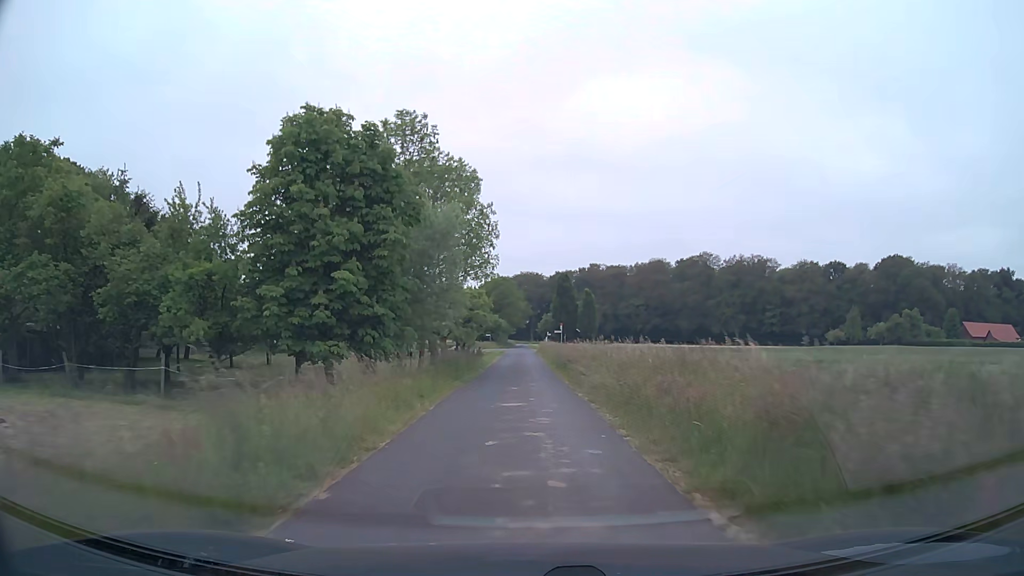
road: unclassified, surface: asphalt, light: Day
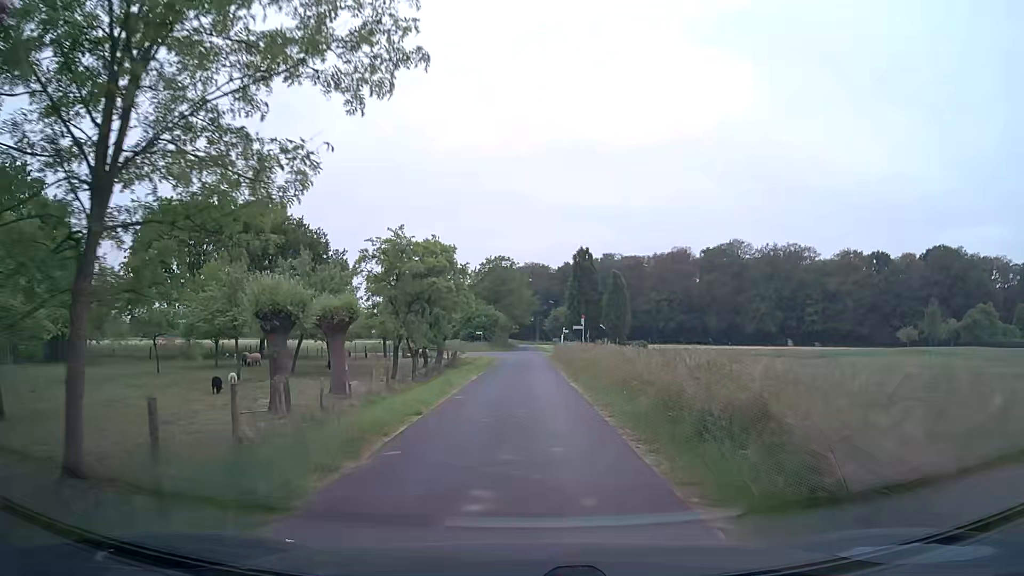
(-0.1, +30.1) m; 0°
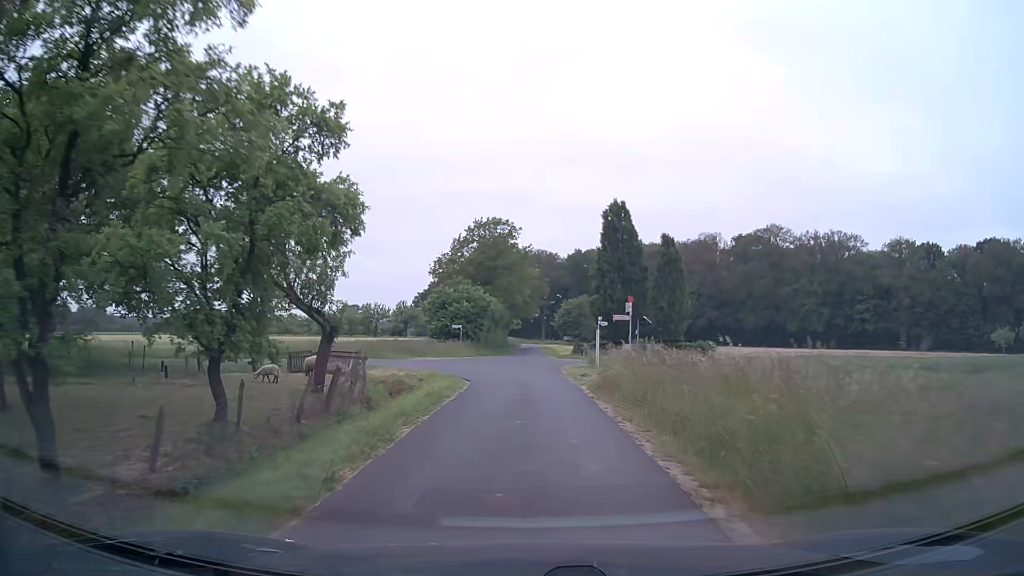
(0.0, +28.5) m; 0°
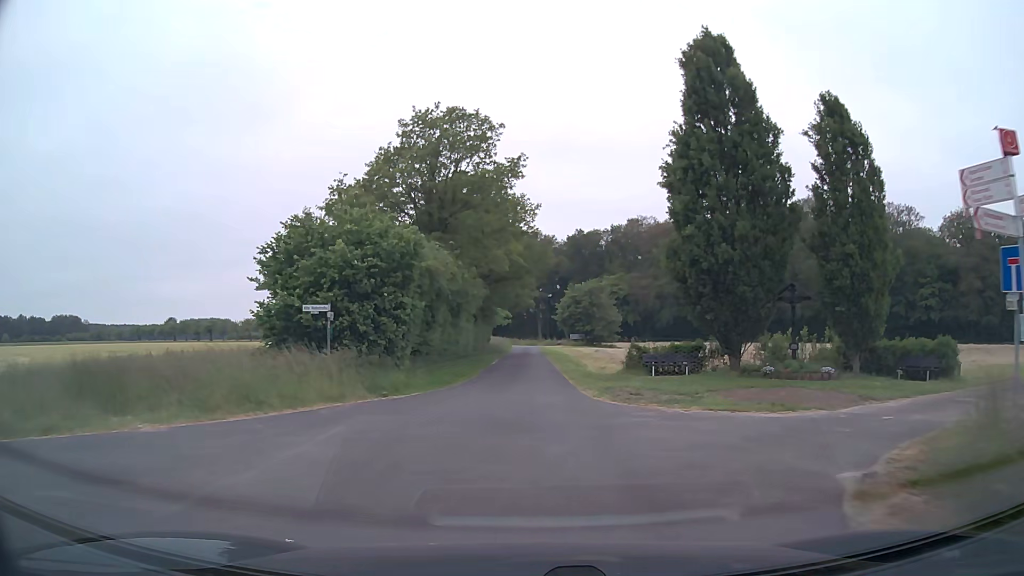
(-0.1, +32.4) m; +1°
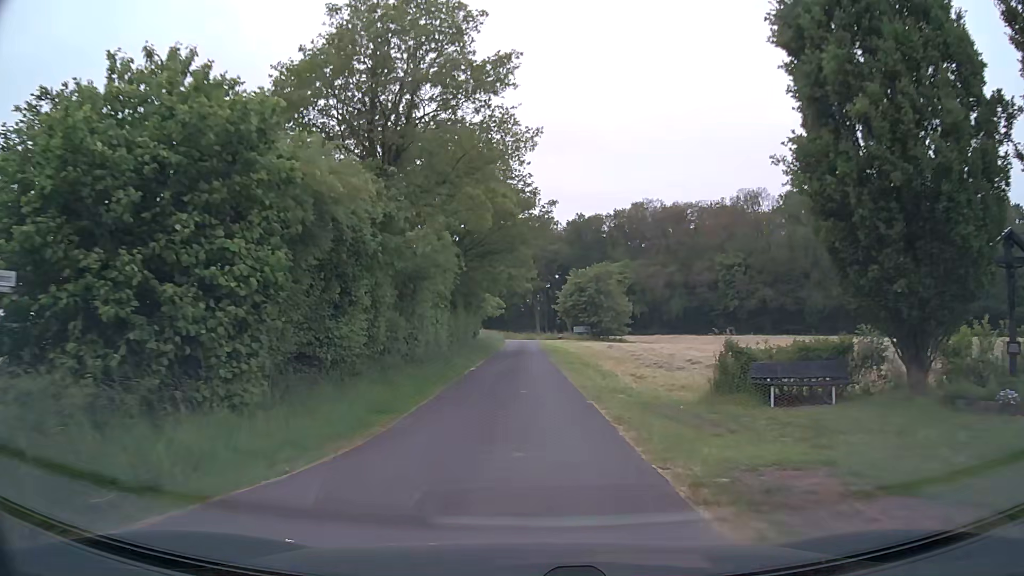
(0.0, +12.1) m; 0°
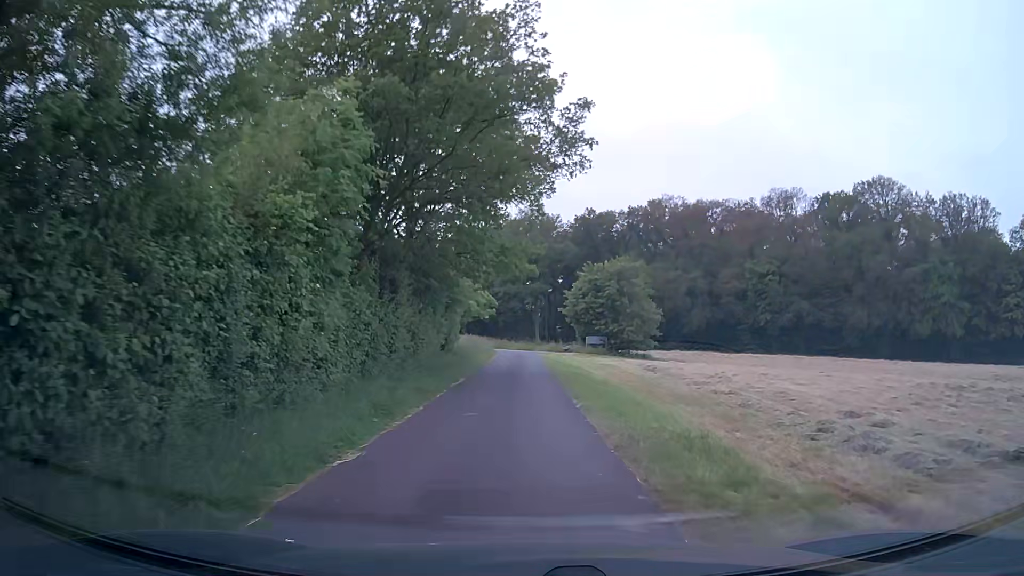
(-0.2, +17.5) m; 0°
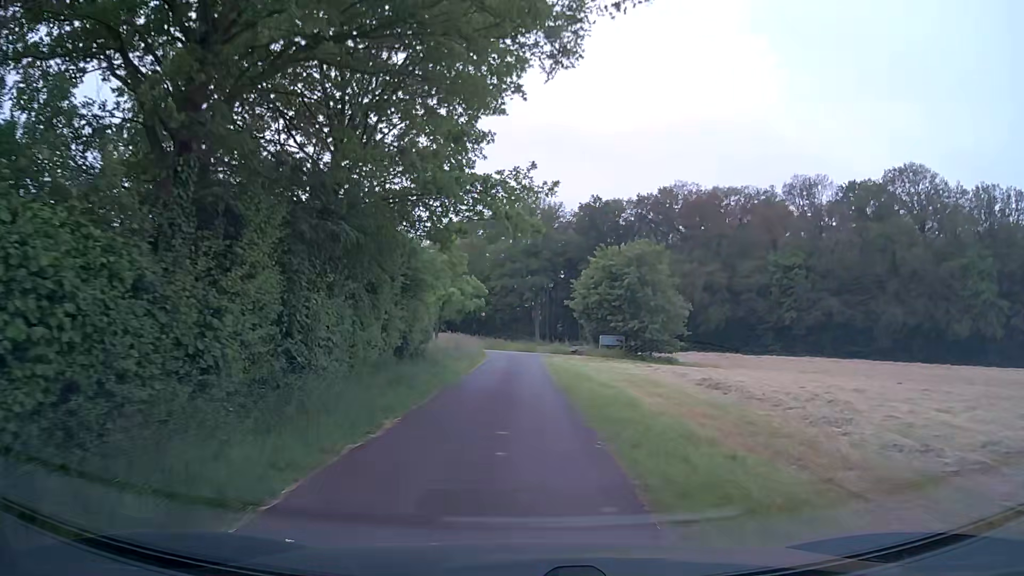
(0.0, +11.3) m; 0°
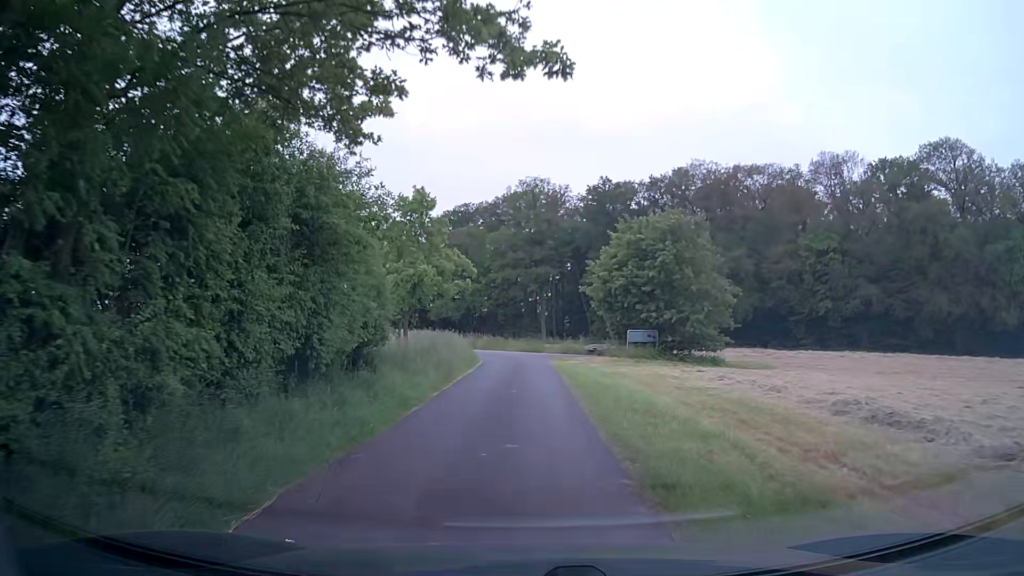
(0.0, +10.8) m; 0°
